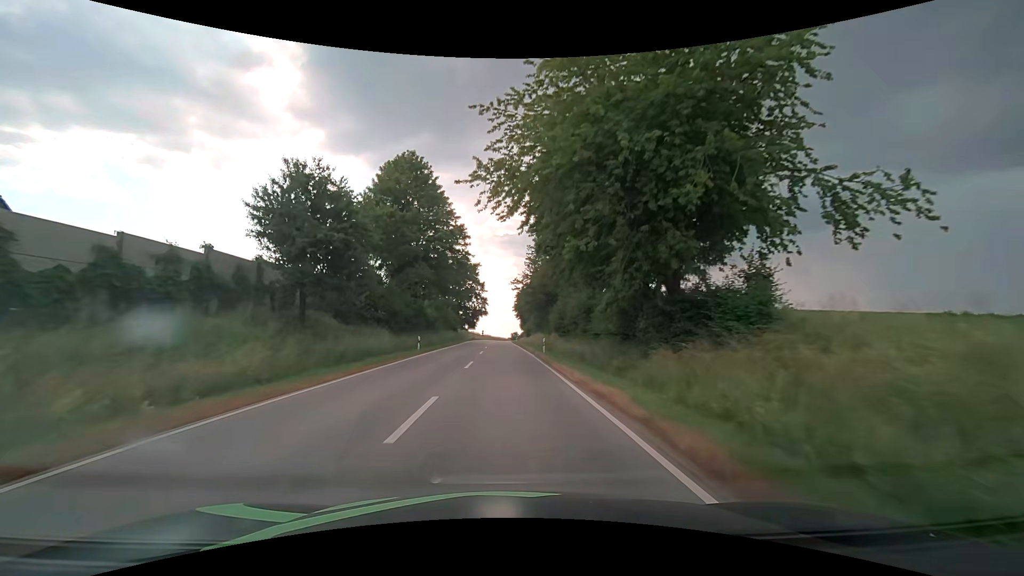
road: secondary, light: Day
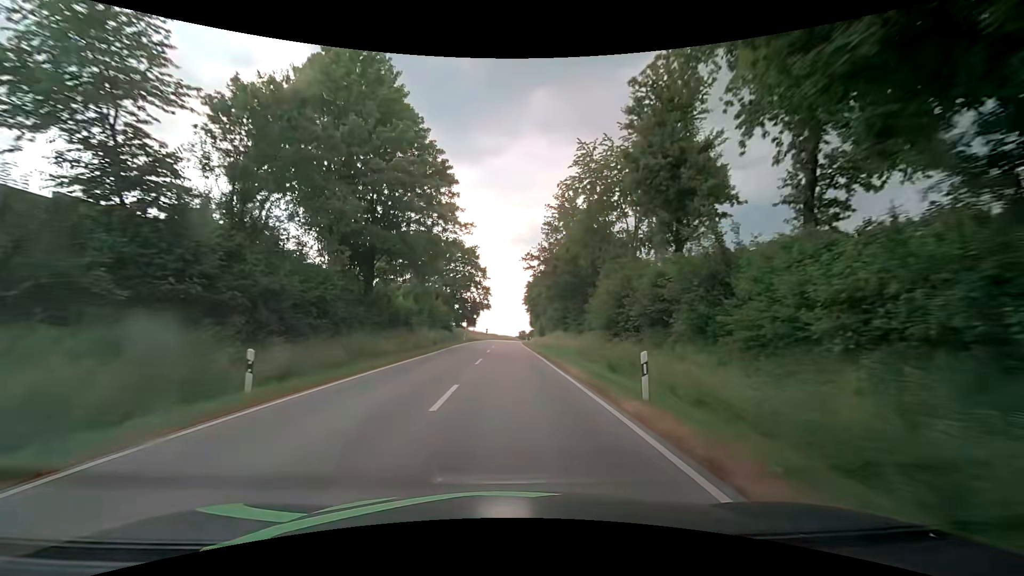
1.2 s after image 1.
(-0.2, +21.8) m; -1°
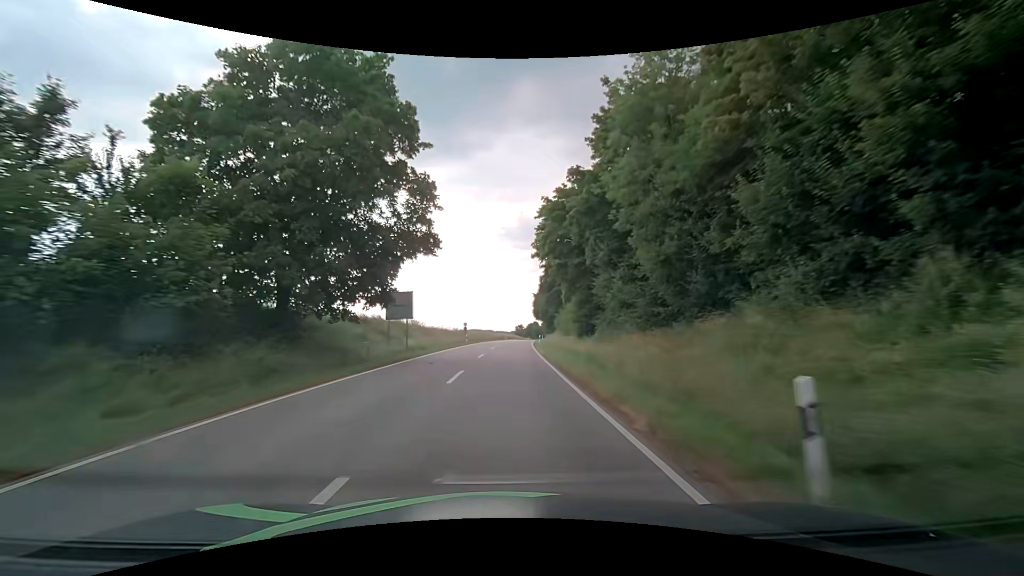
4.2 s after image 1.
(+0.4, +55.9) m; 0°
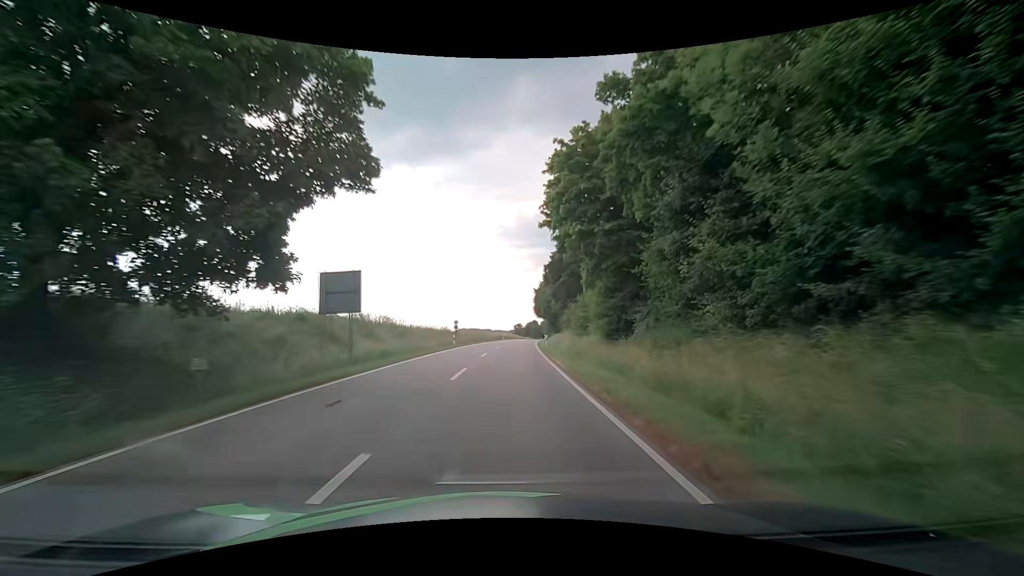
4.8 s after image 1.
(+0.1, +11.2) m; +1°
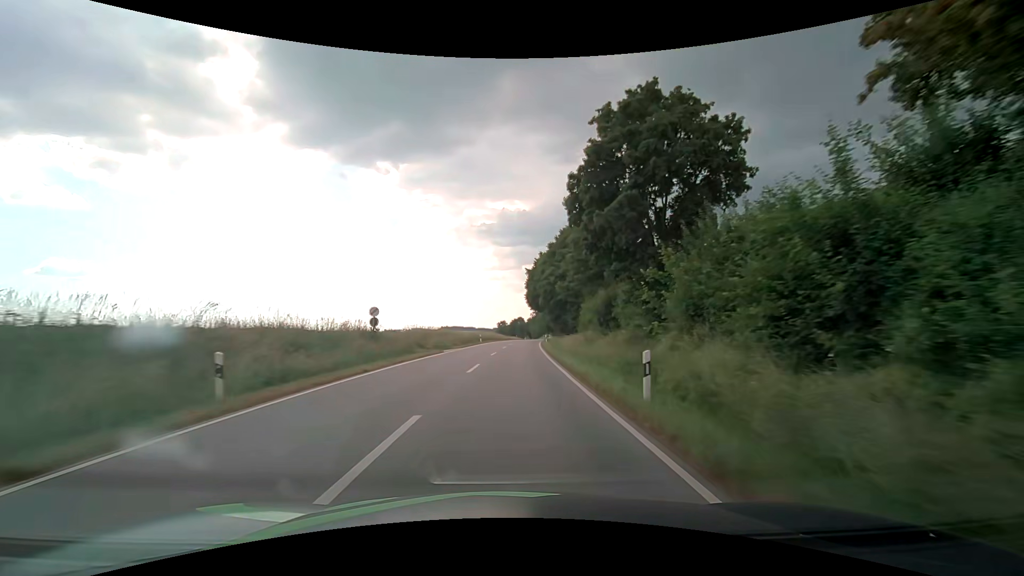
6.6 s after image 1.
(+0.3, +33.7) m; +2°
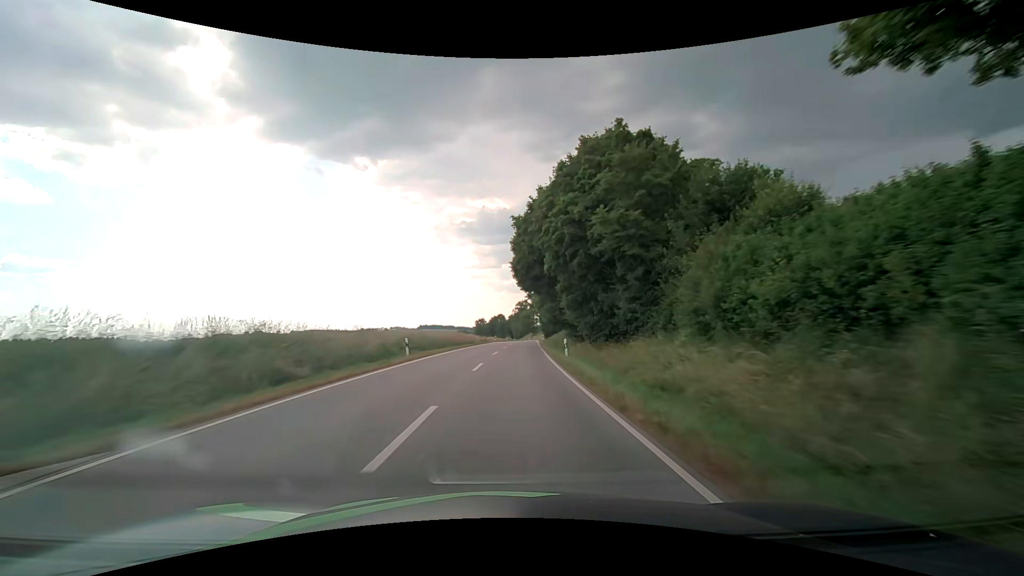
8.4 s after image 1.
(+0.7, +35.1) m; +3°
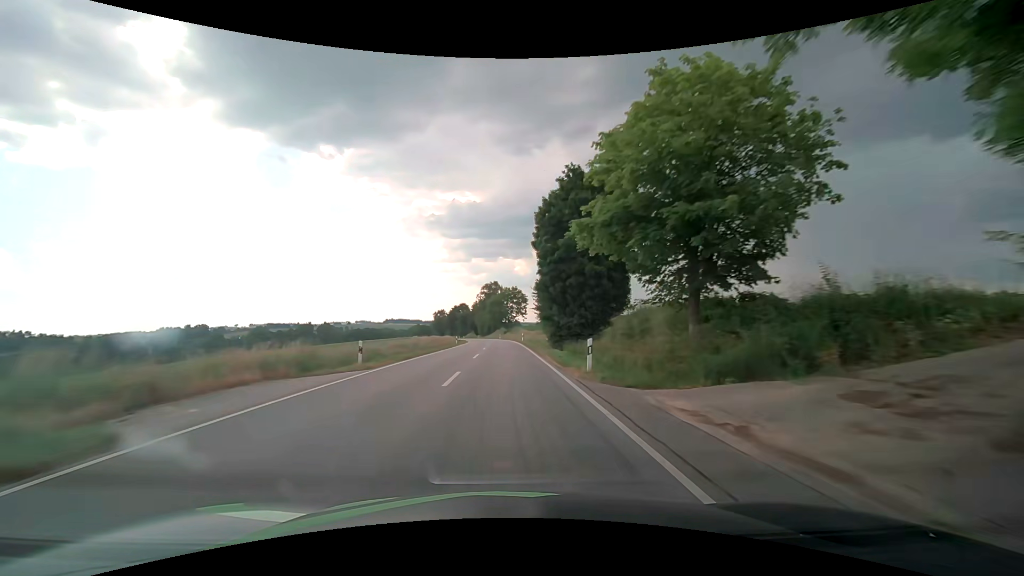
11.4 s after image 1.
(+2.1, +65.5) m; +3°
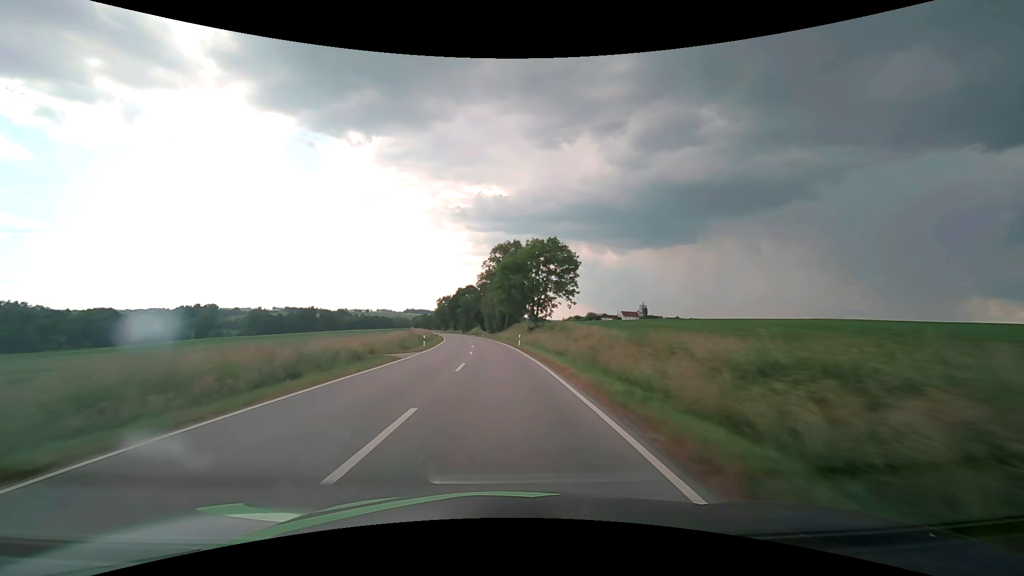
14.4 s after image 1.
(-0.5, +67.3) m; -2°
(0, +10) (0, +20) (-1, +30) (-1, +40) (-2, +50) (-3, +60) (-4, +70) (-5, +80) (-6, +90) (-8, +100) m
